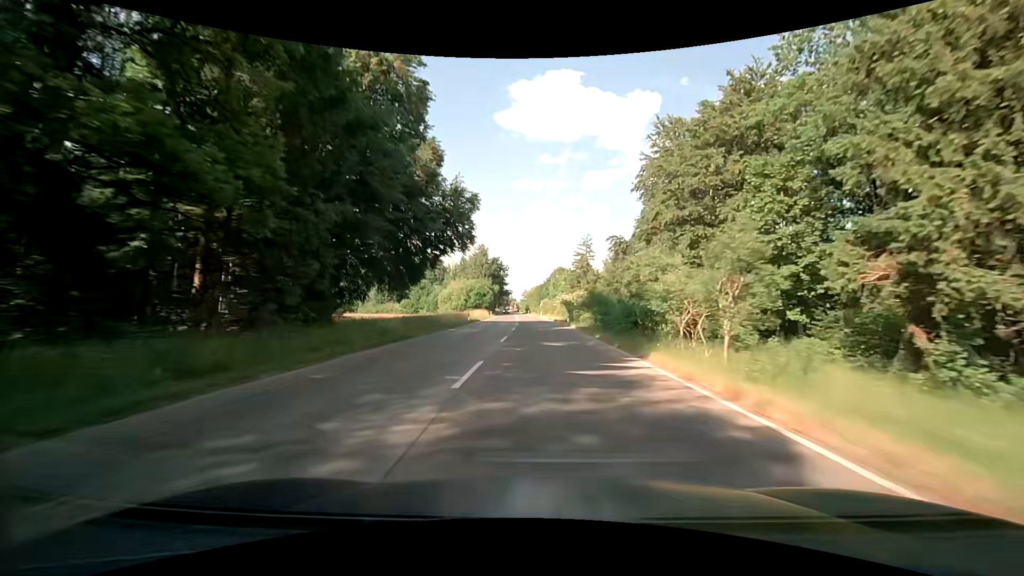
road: tertiary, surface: asphalt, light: Day
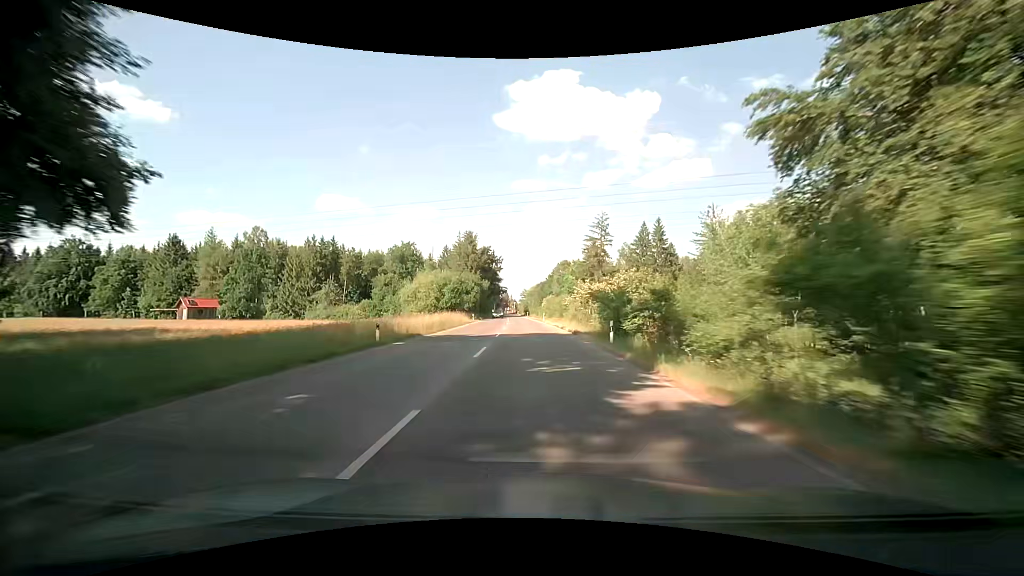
(+0.1, +28.8) m; 0°
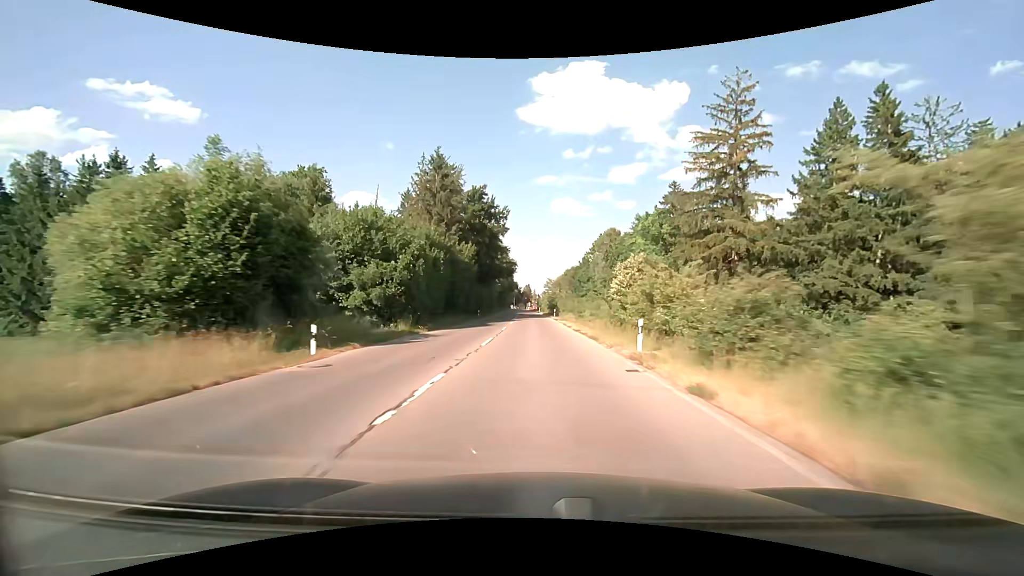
(-1.5, +55.2) m; -3°
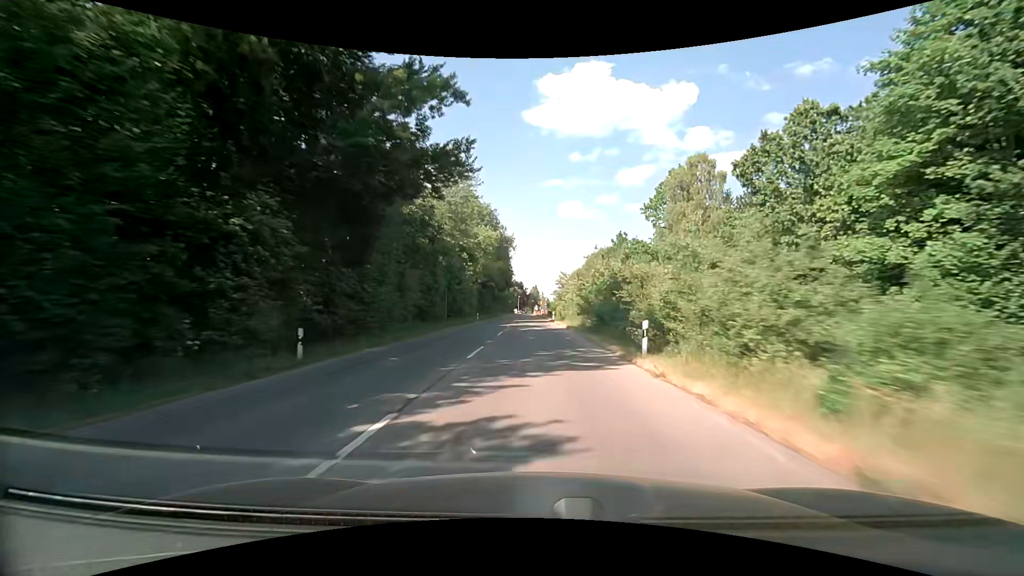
(-0.6, +50.6) m; -1°
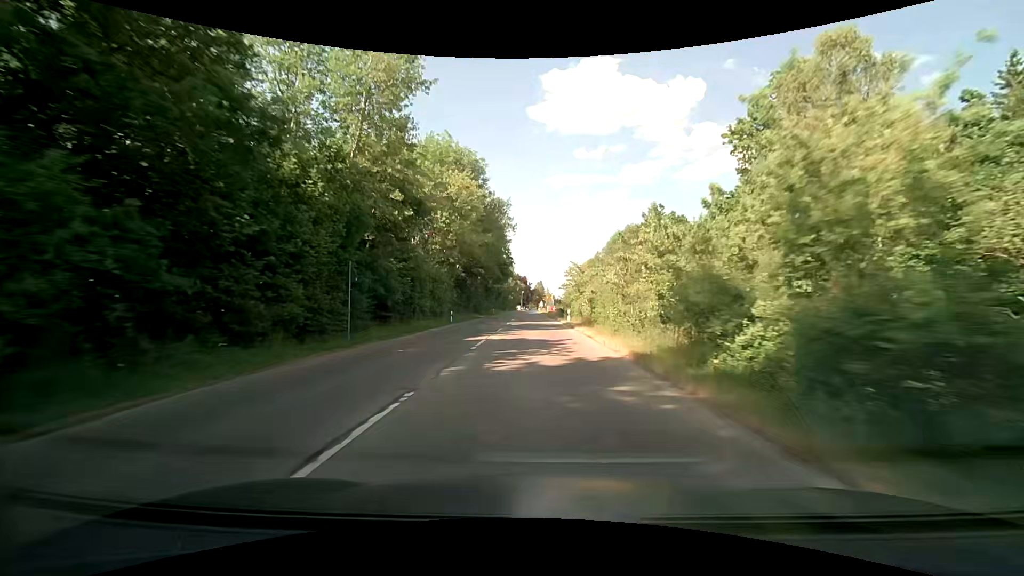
(-0.2, +22.6) m; -1°
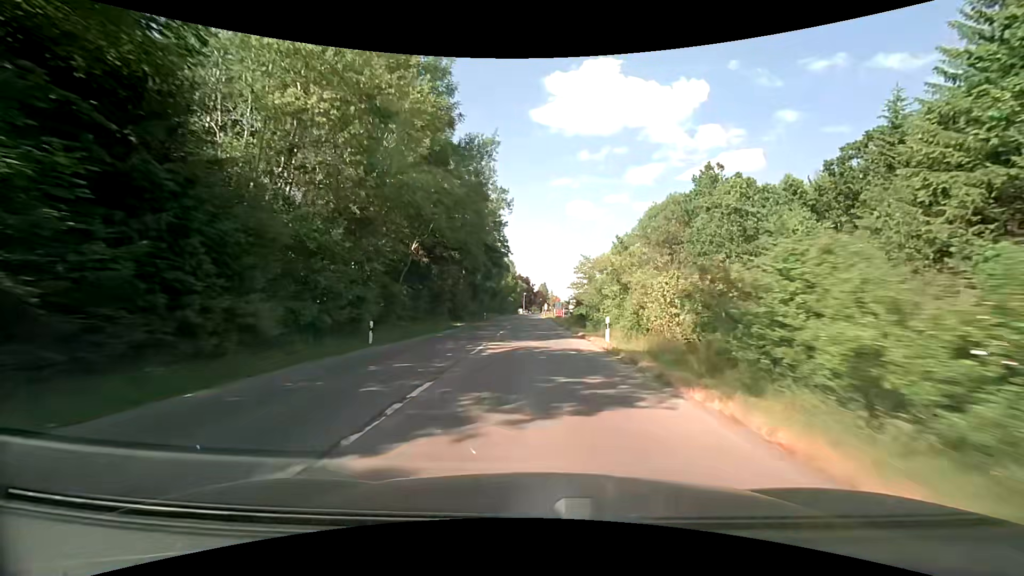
(-0.1, +20.7) m; -1°
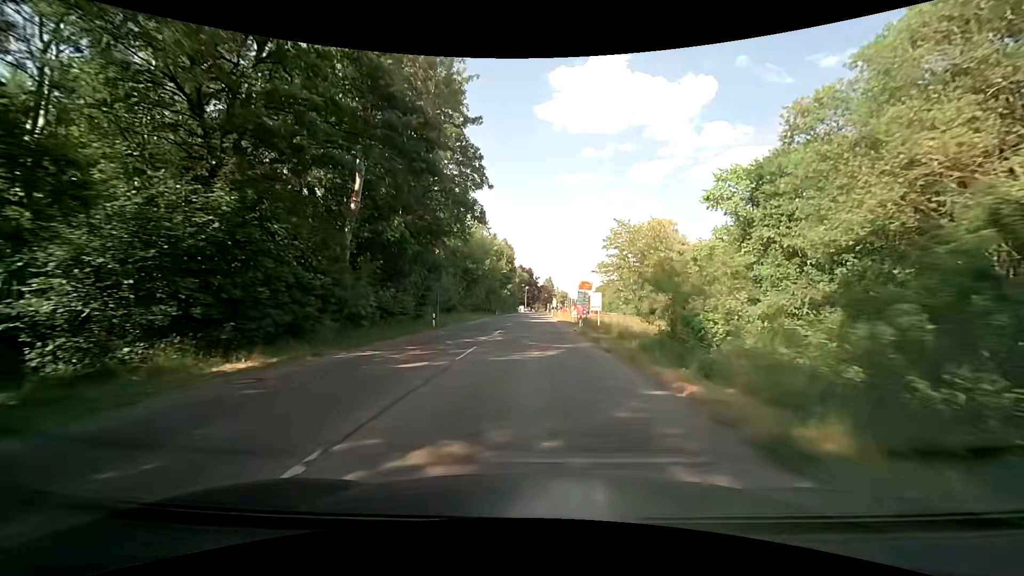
(0.0, +37.4) m; 0°
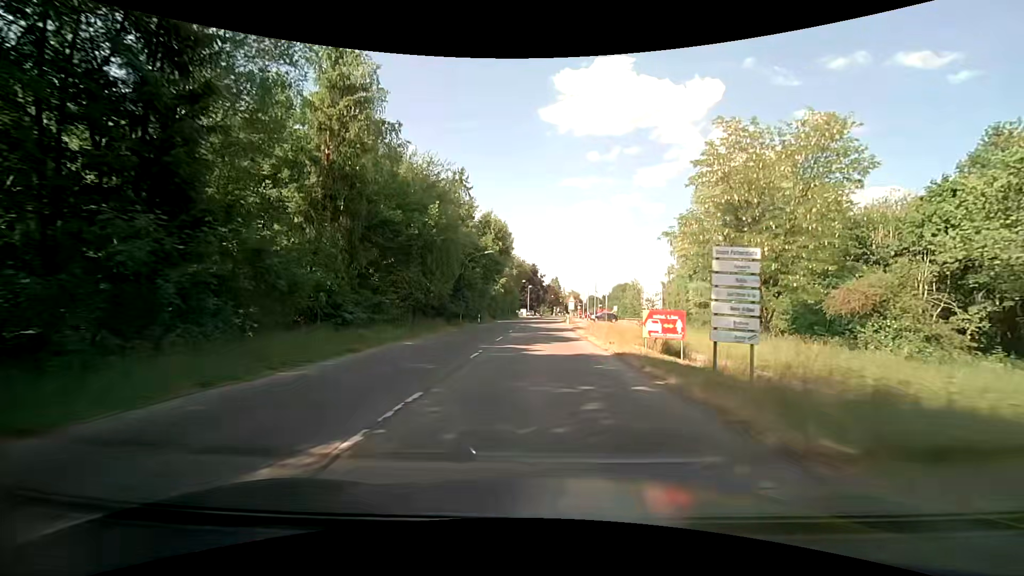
(-0.2, +33.3) m; -1°
(0, +10) (0, +20) (0, +30) (0, +40) (+1, +50) (+1, +60) (+1, +70) (+2, +80) (+2, +90) (+3, +100) m
